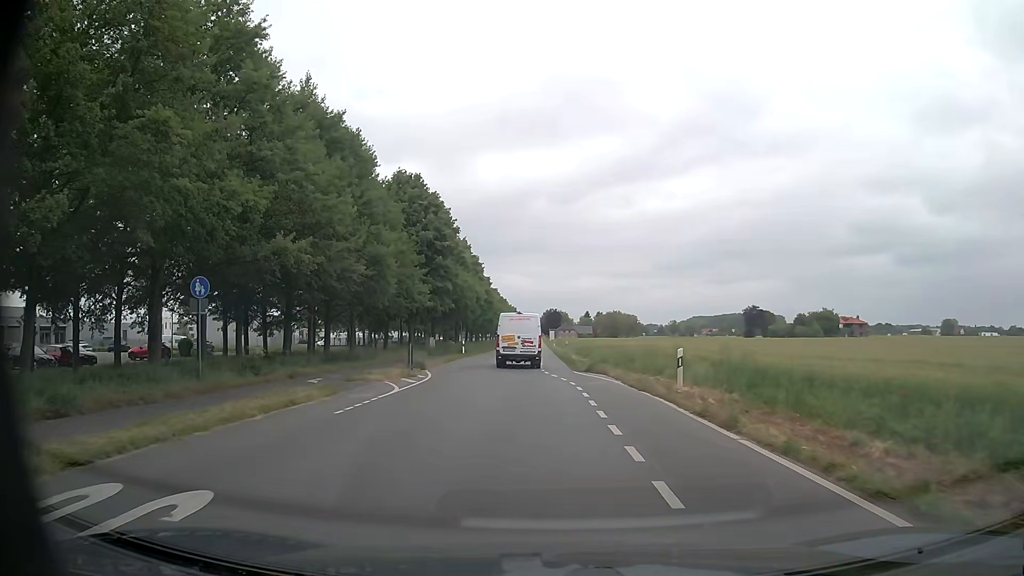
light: Day
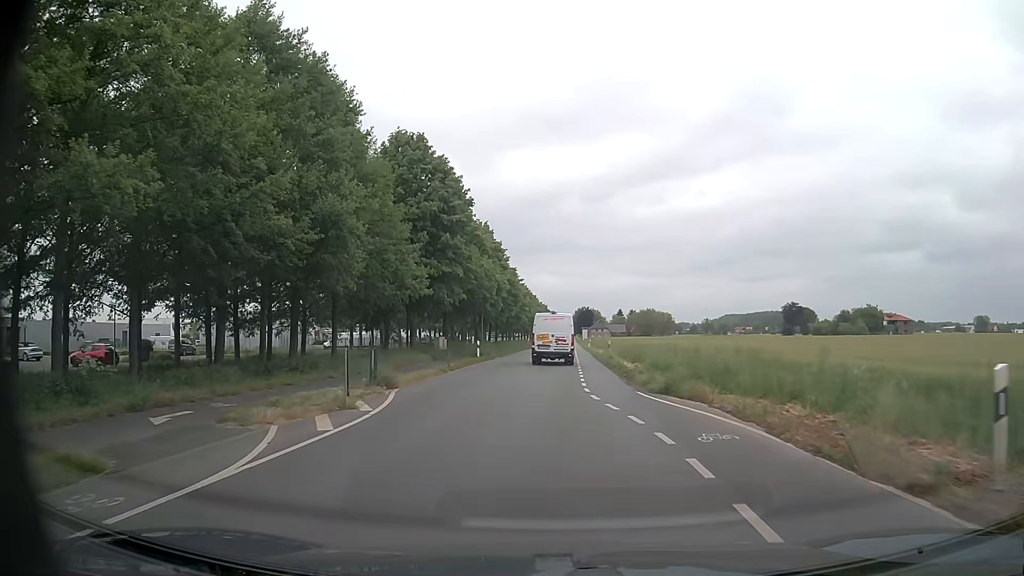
(-0.3, +11.6) m; -3°
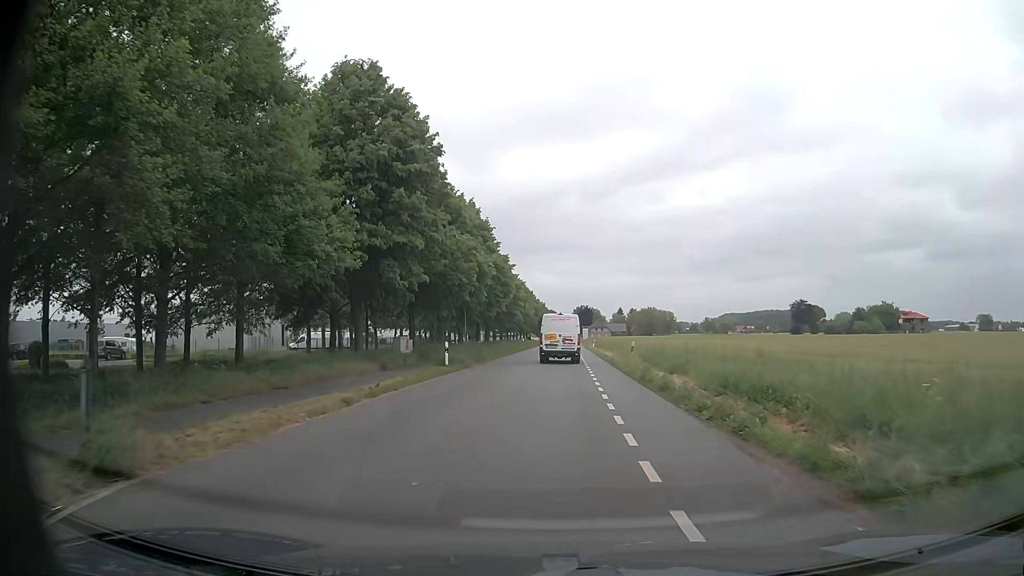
(+0.1, +12.8) m; 0°
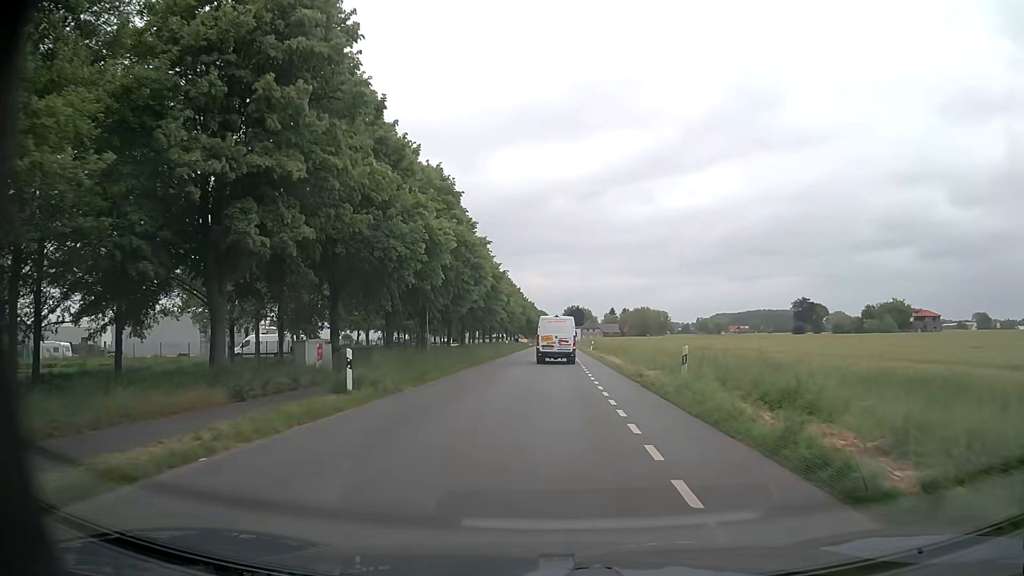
(+0.2, +13.7) m; +1°
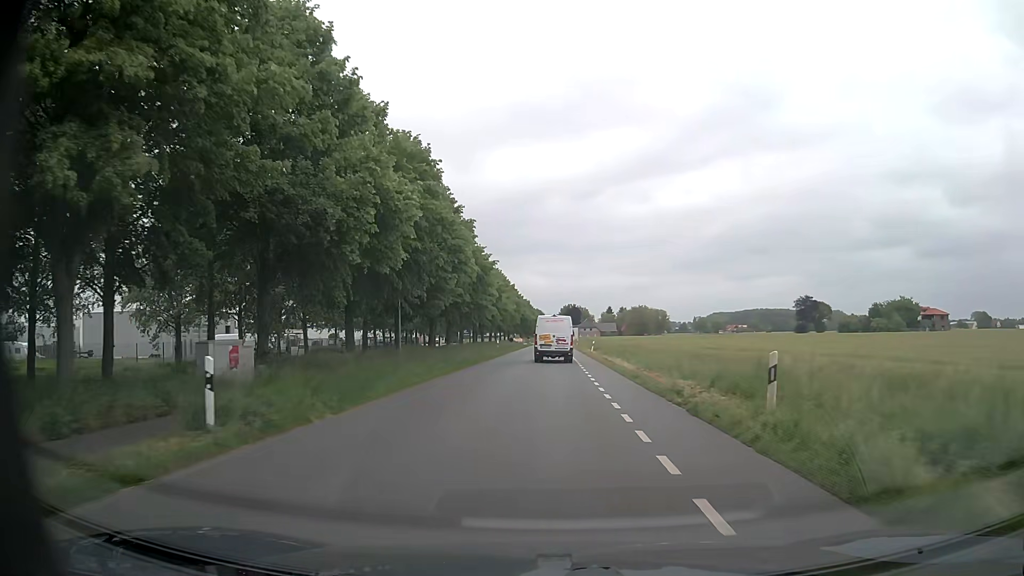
(0.0, +7.1) m; 0°
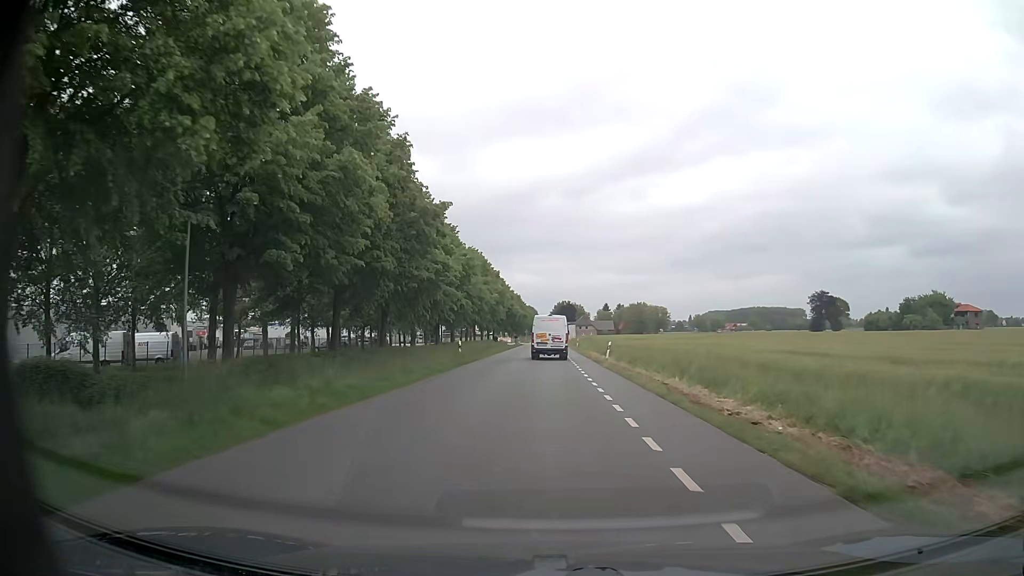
(+0.2, +21.9) m; +1°
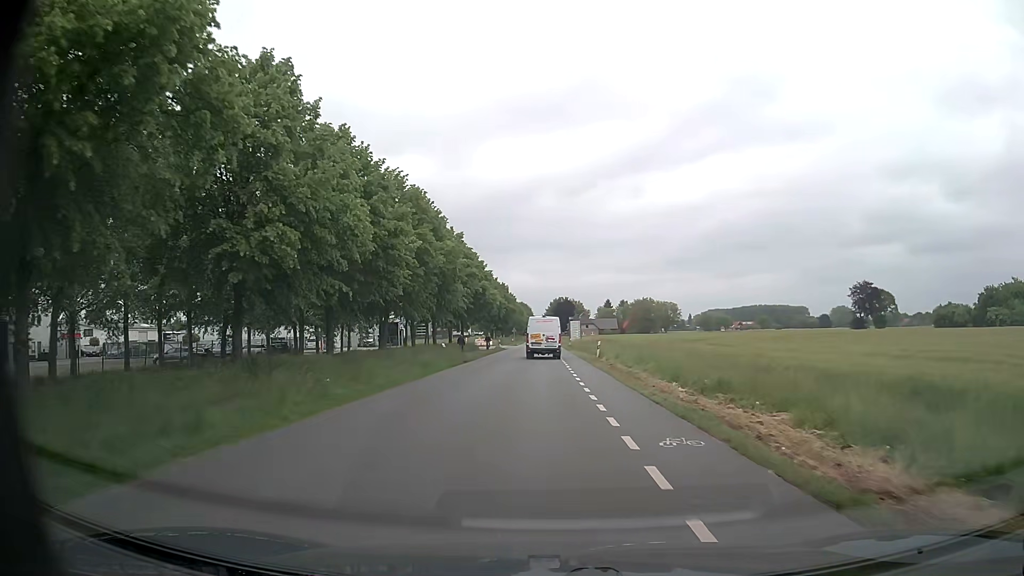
(0.0, +37.8) m; 0°
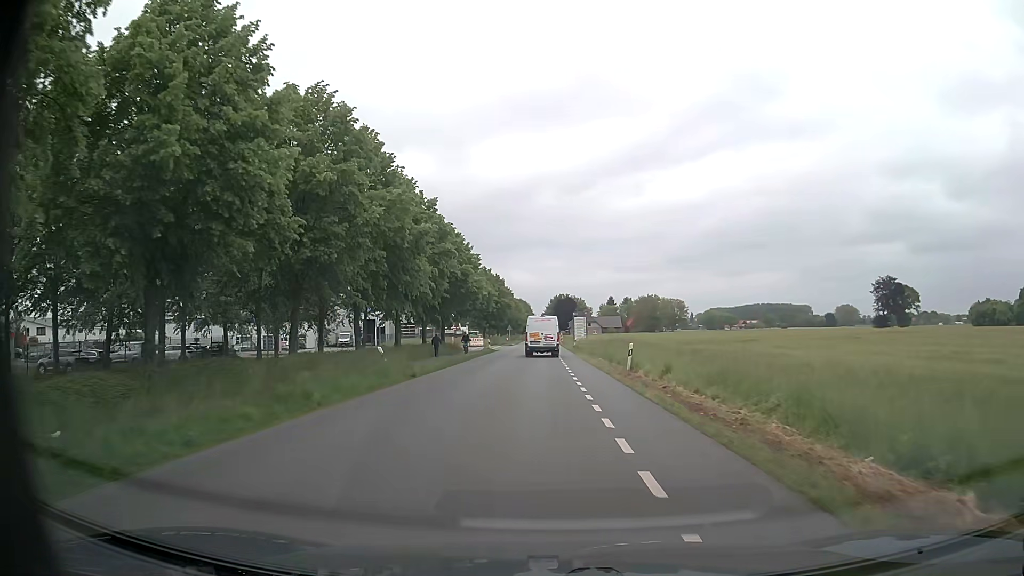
(-0.1, +15.1) m; -1°
(0, +10) (0, +20) (0, +30) (0, +40) (0, +50) (0, +60) (0, +70) (-1, +80) (-8, +86) (-18, +85) m
